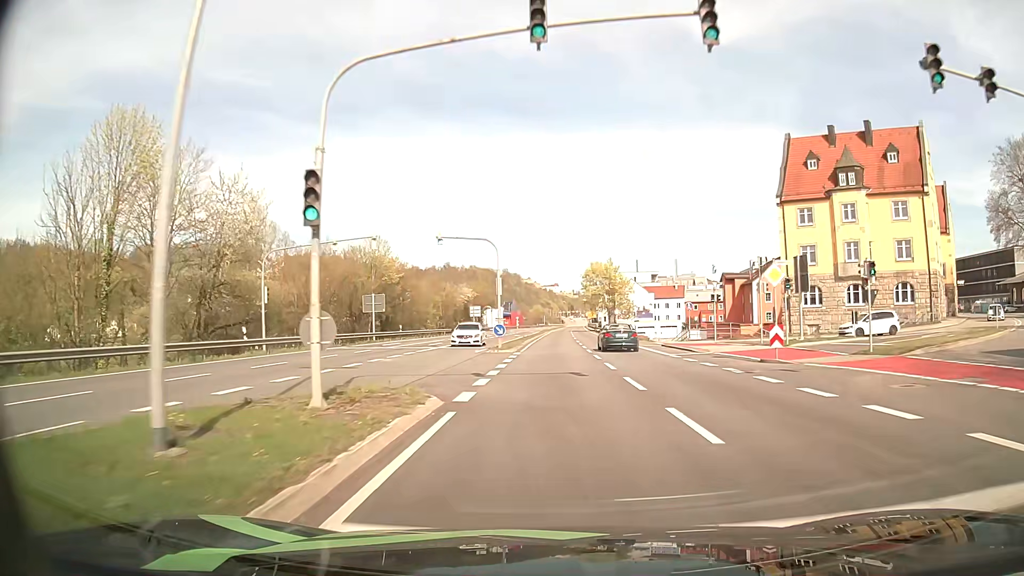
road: primary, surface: asphalt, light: Day
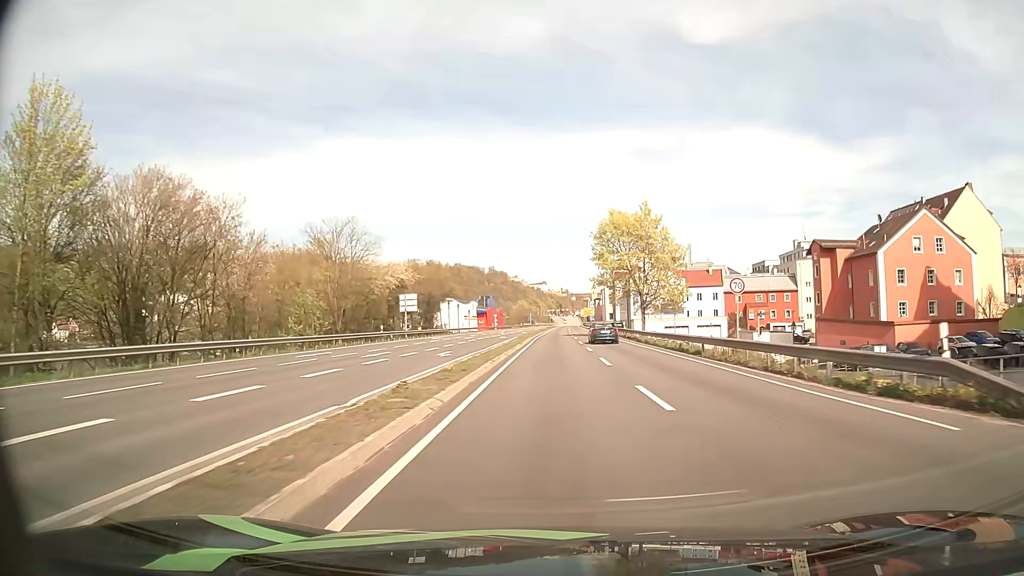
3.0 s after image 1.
(+0.3, +50.5) m; +1°
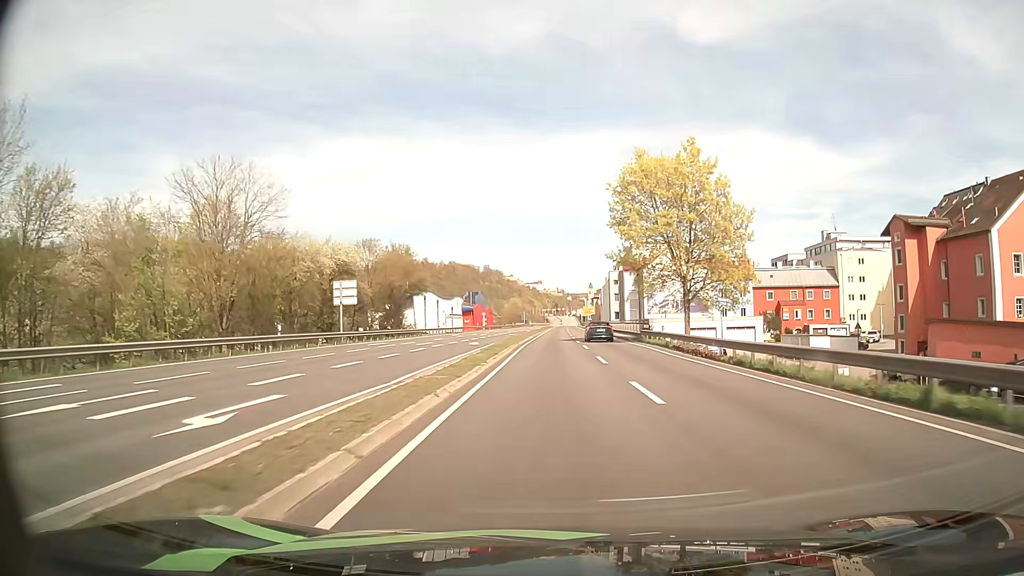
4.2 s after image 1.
(+0.1, +21.2) m; 0°
